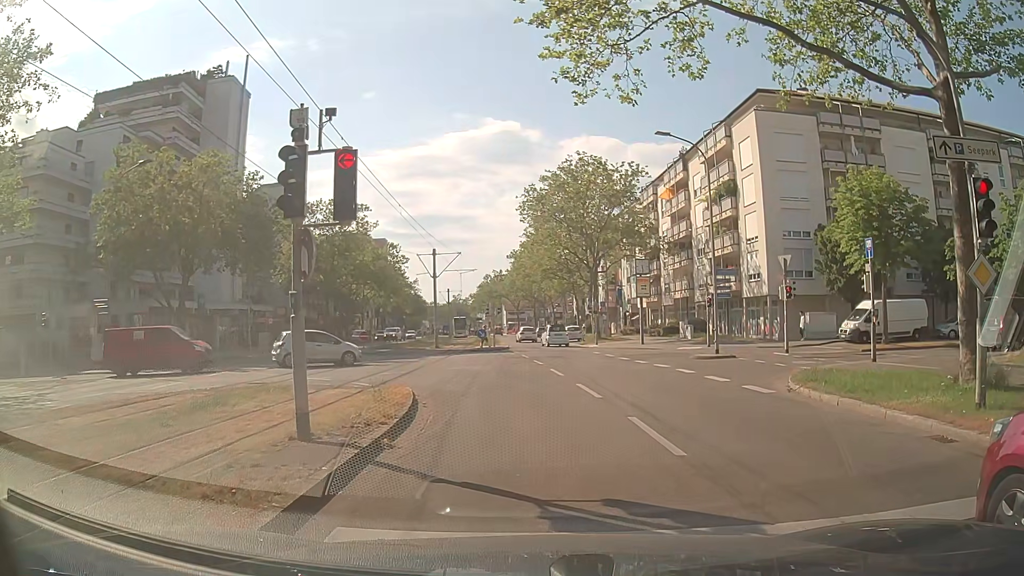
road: tertiary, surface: asphalt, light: Day
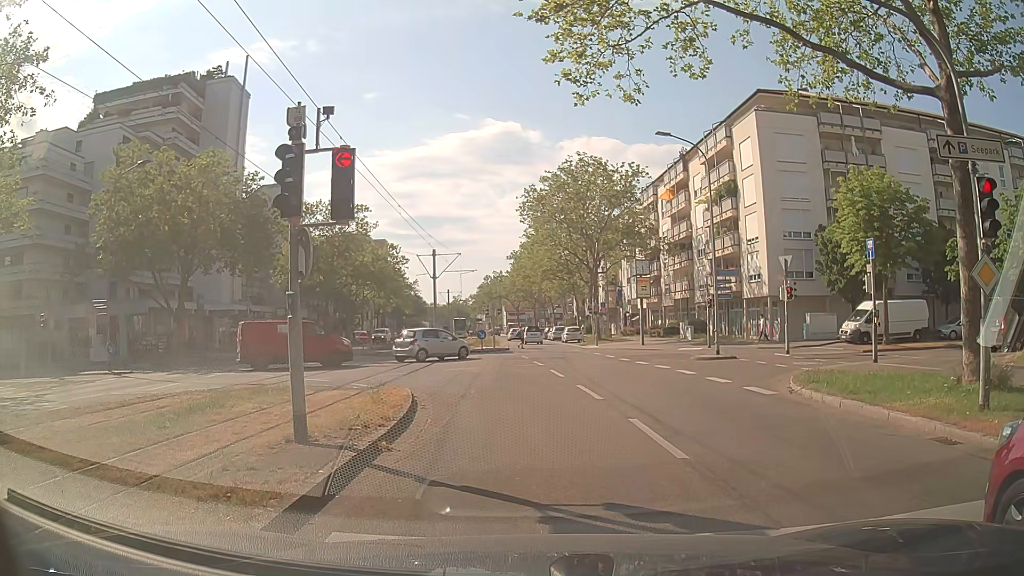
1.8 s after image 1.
(0.0, +0.2) m; 0°
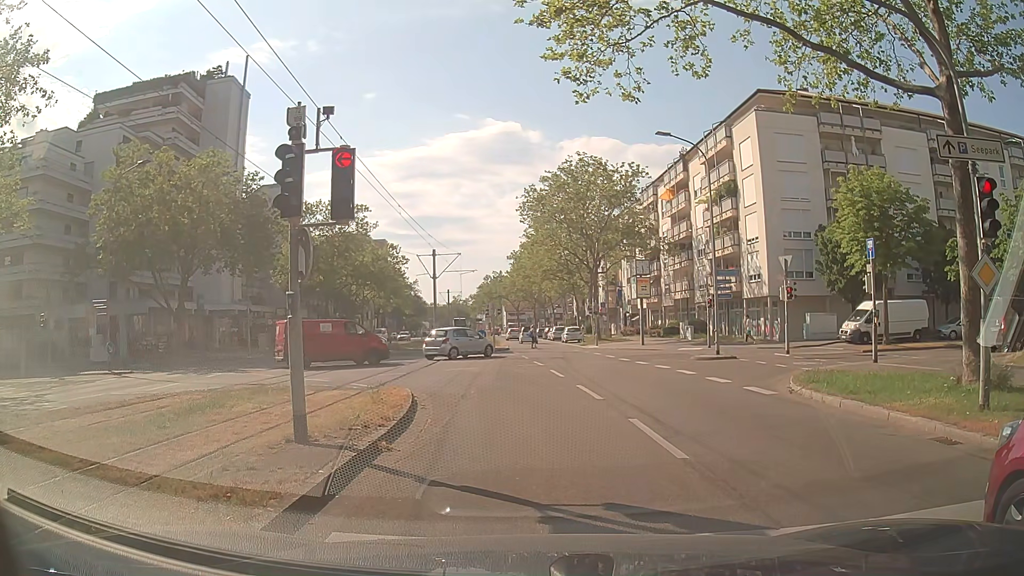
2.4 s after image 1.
(0.0, 0.0) m; 0°
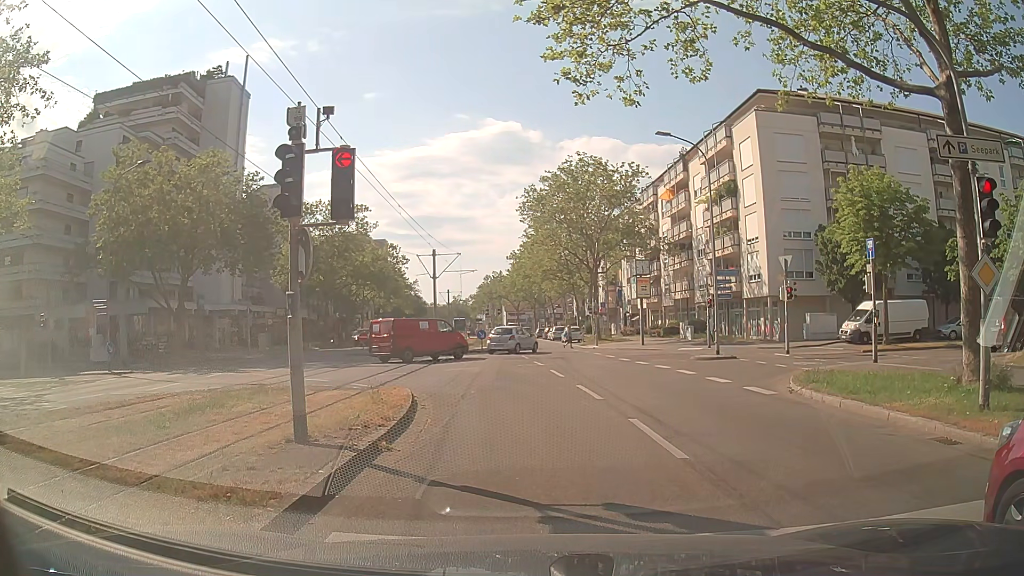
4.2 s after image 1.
(0.0, 0.0) m; 0°
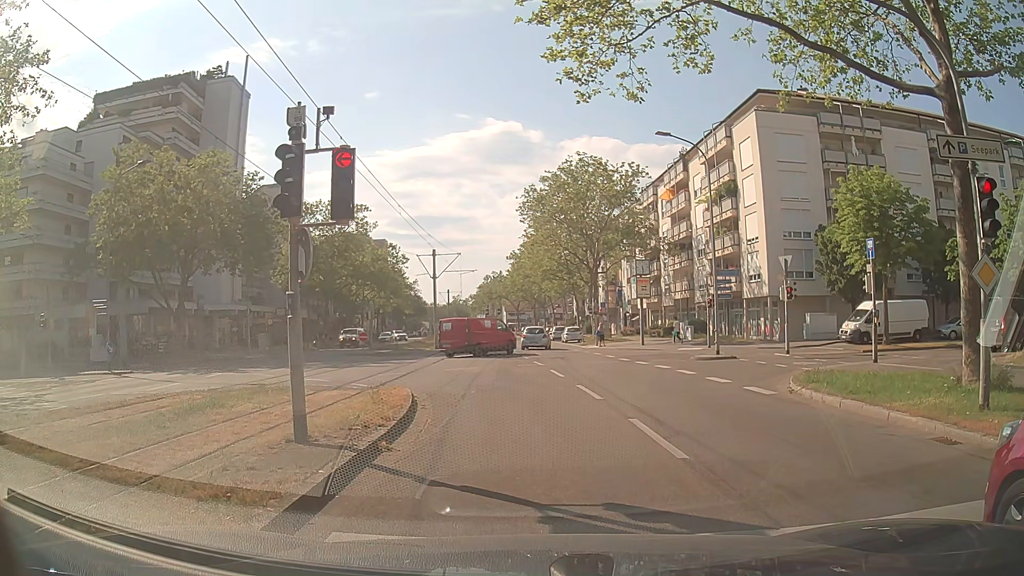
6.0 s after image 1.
(0.0, 0.0) m; 0°
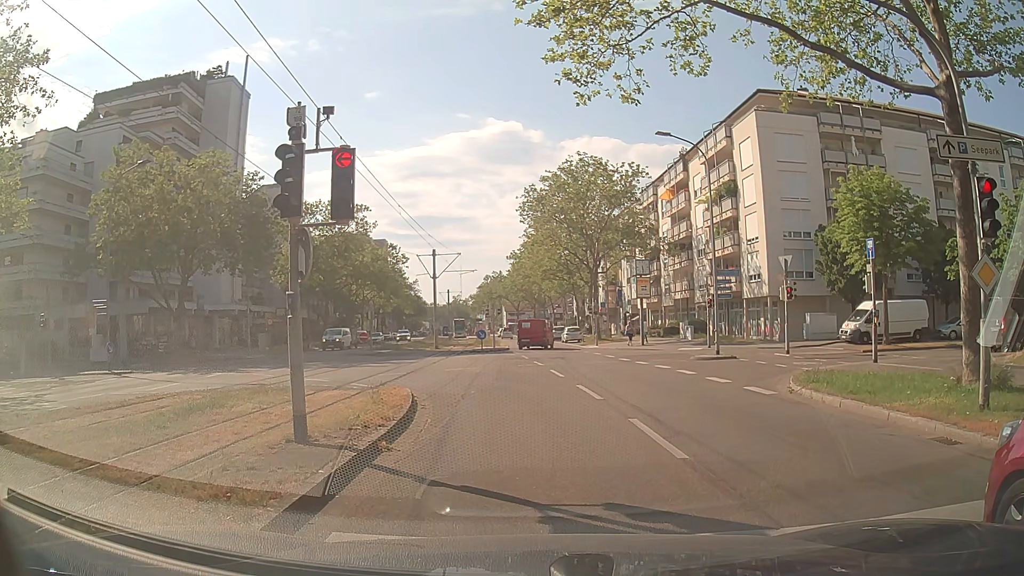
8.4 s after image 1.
(0.0, 0.0) m; 0°
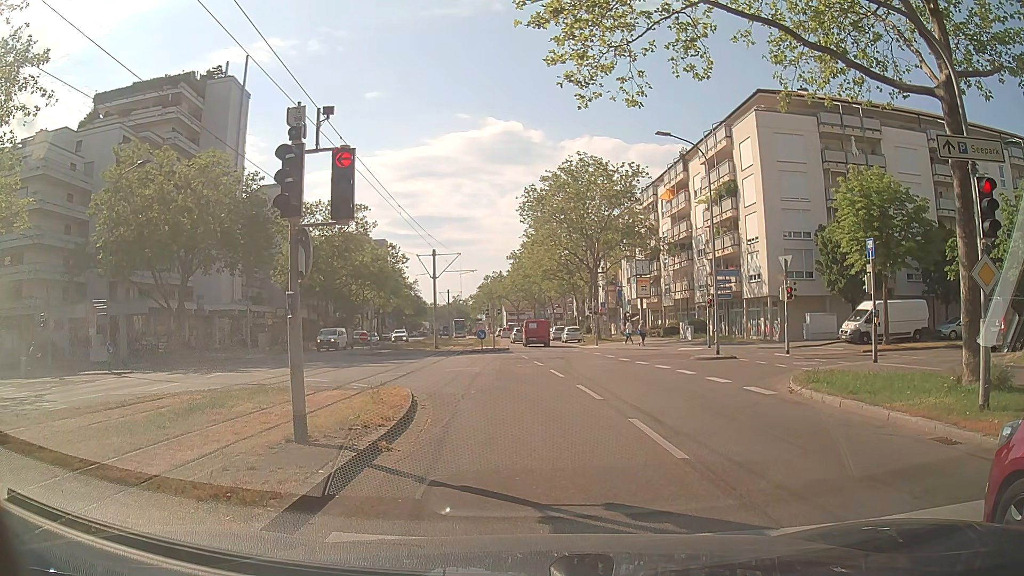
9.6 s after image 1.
(0.0, 0.0) m; 0°
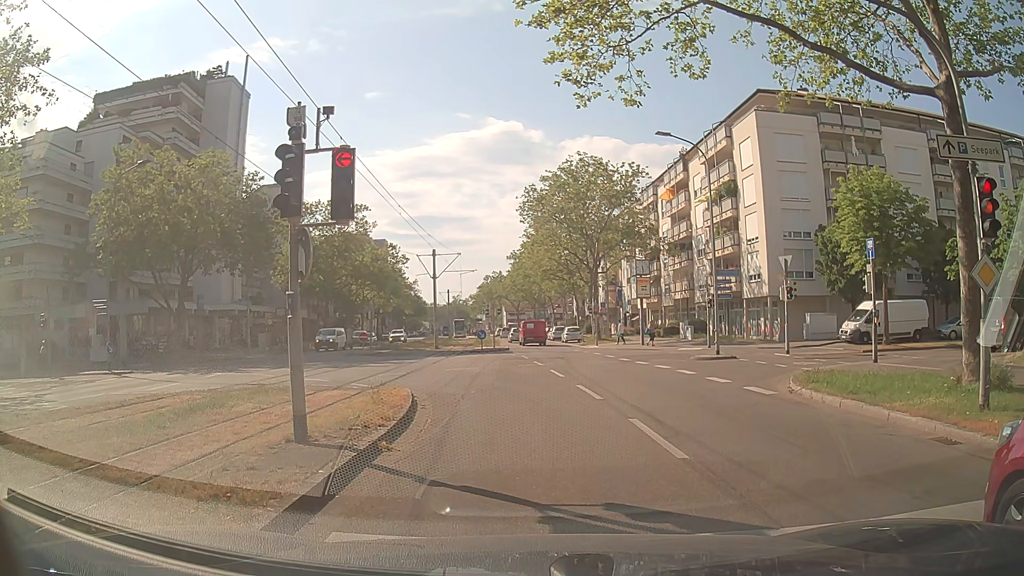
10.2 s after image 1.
(0.0, 0.0) m; 0°
